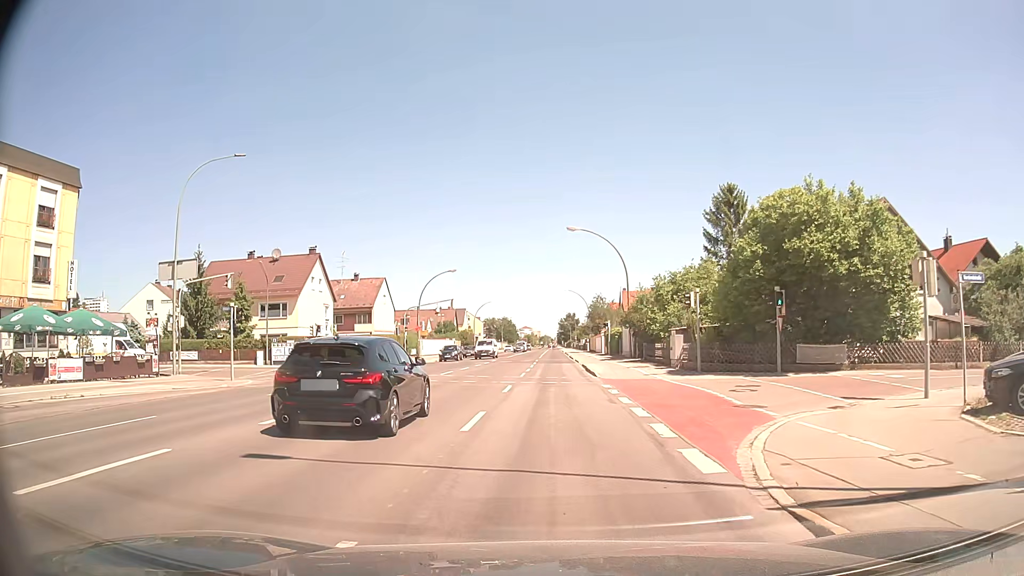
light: Day
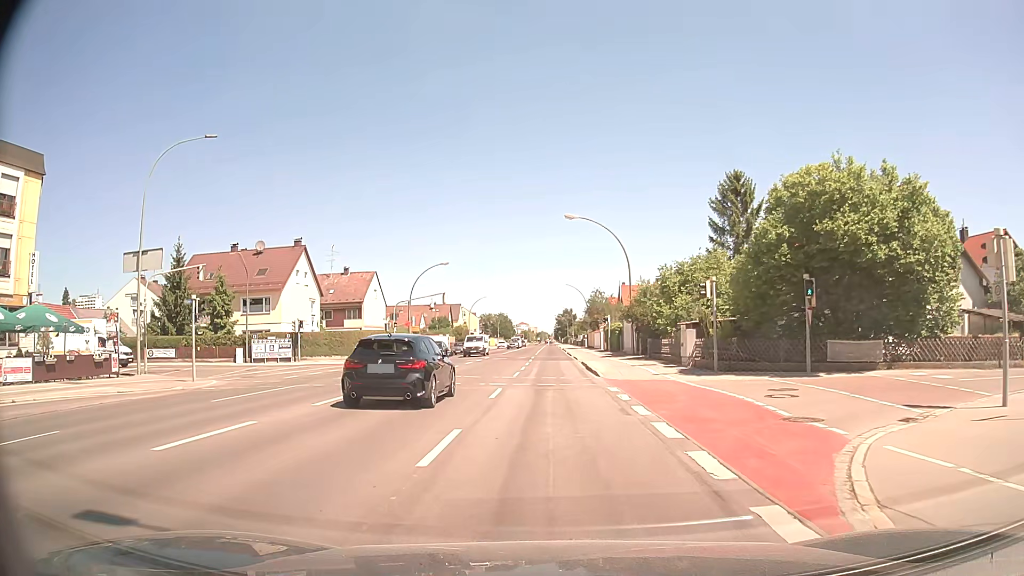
(+0.1, +3.4) m; +2°
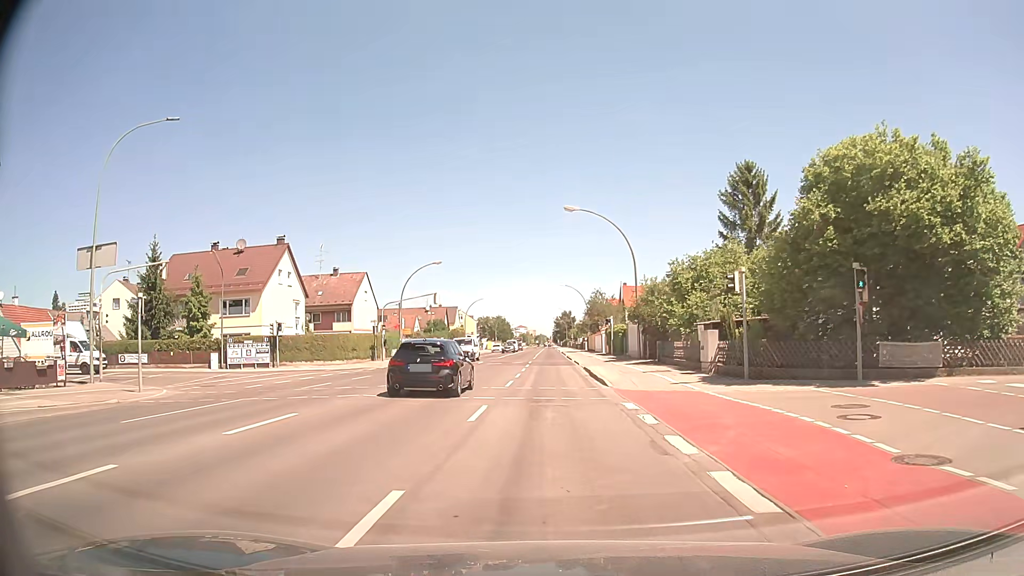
(-0.1, +4.1) m; 0°
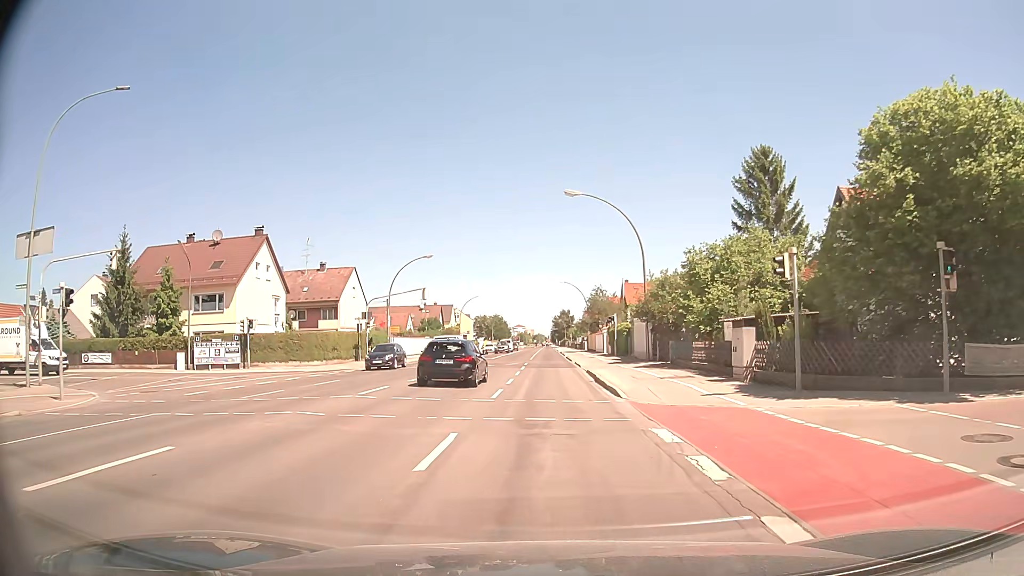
(0.0, +4.7) m; 0°
